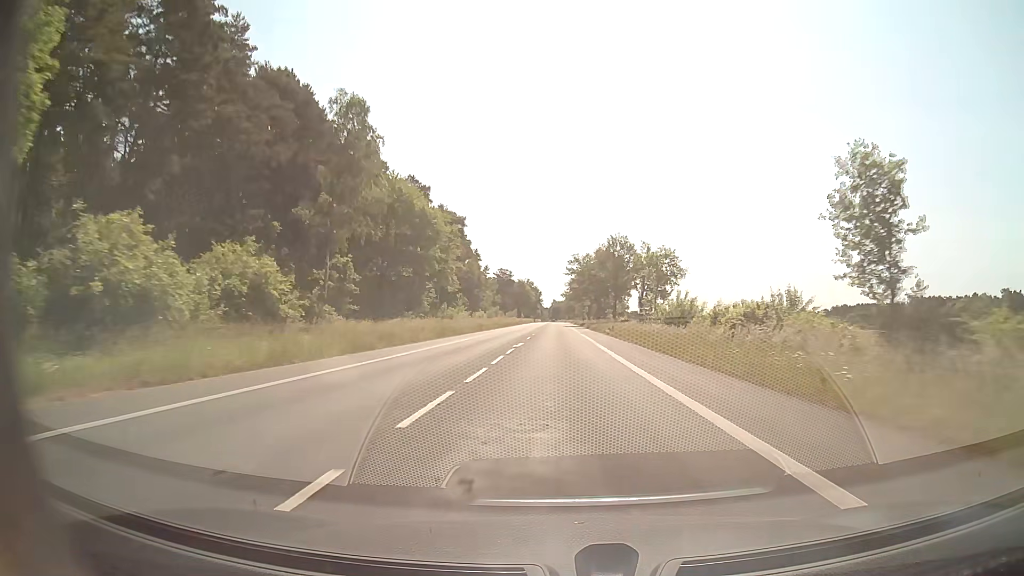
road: secondary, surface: asphalt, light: Day
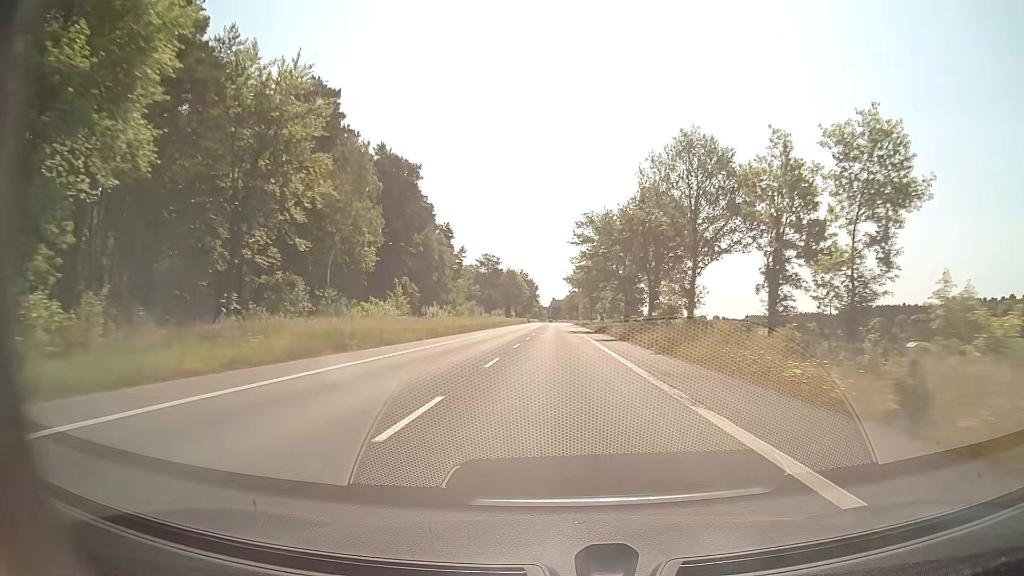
(-0.1, +47.1) m; 0°
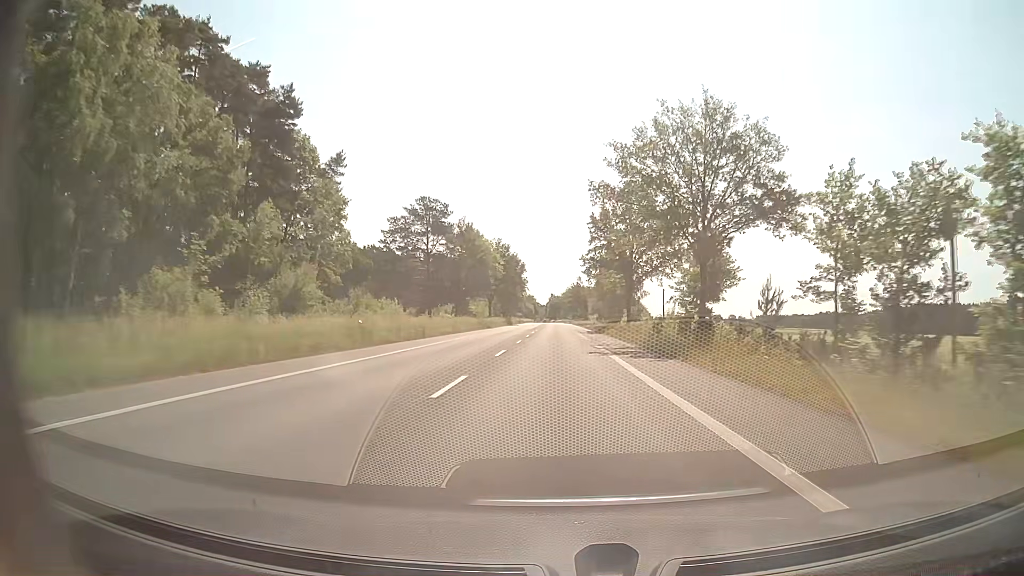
(+0.1, +78.9) m; 0°
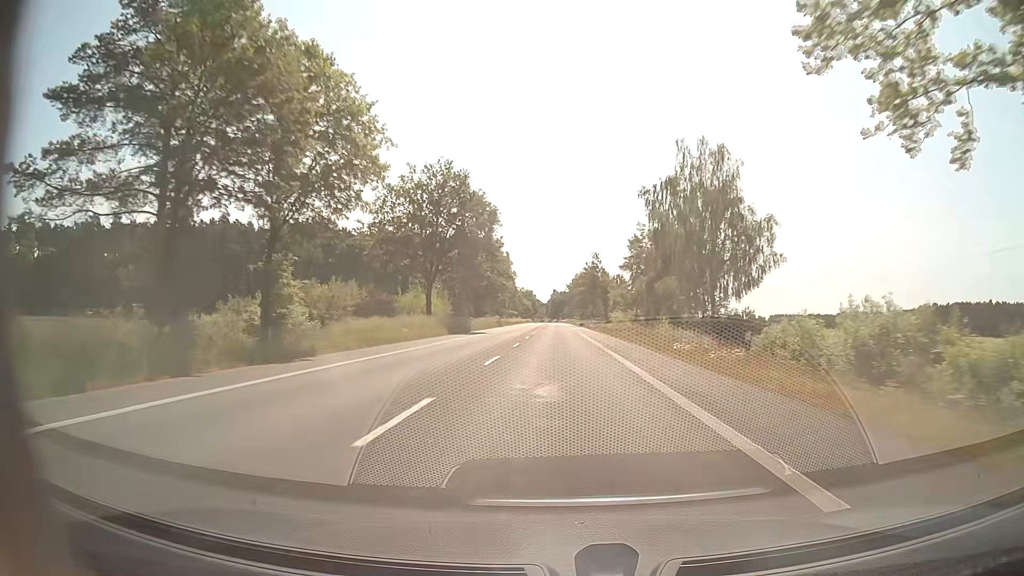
(-0.2, +63.2) m; 0°
(0, +10) (0, +20) (0, +30) (0, +40) (0, +50) (0, +60) (0, +70) (0, +80) (0, +90) (0, +100) m
